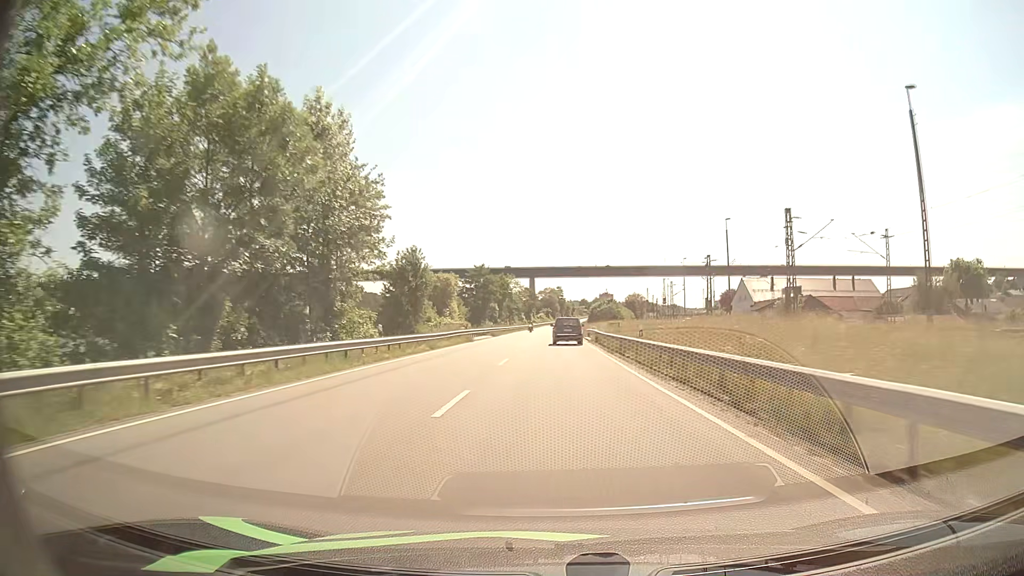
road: primary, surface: asphalt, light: Day
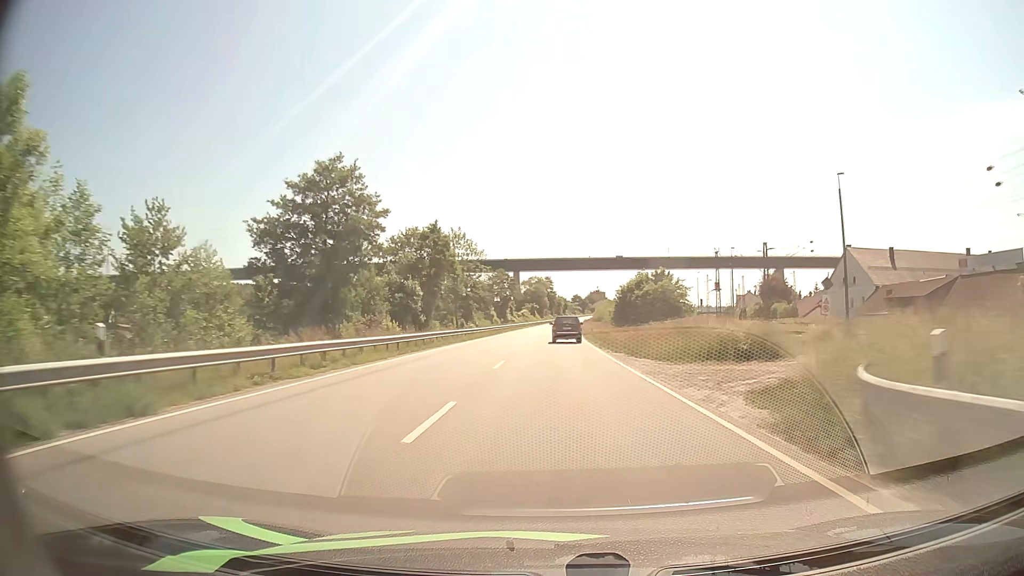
(+0.4, +62.6) m; +1°
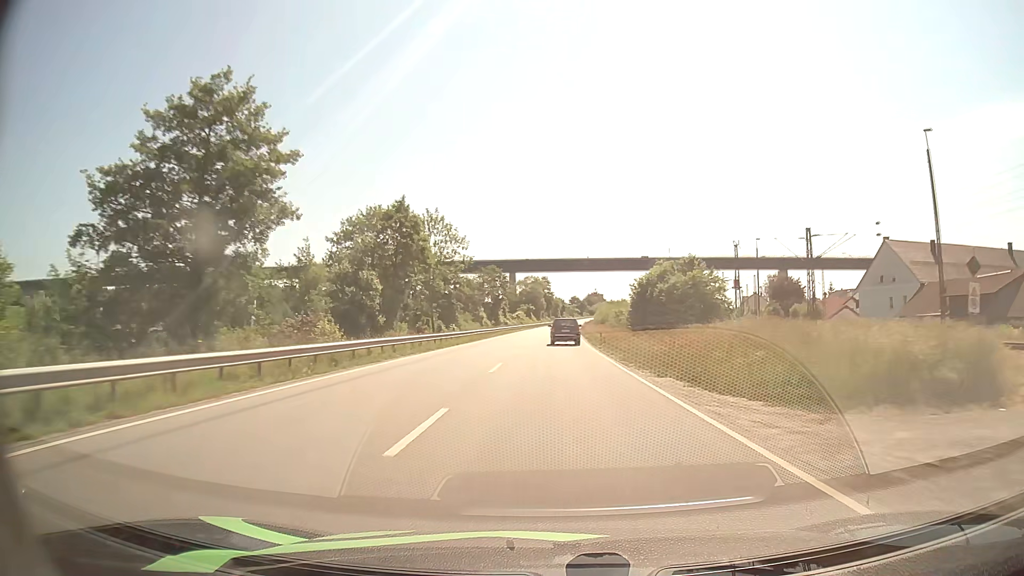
(0.0, +12.7) m; 0°
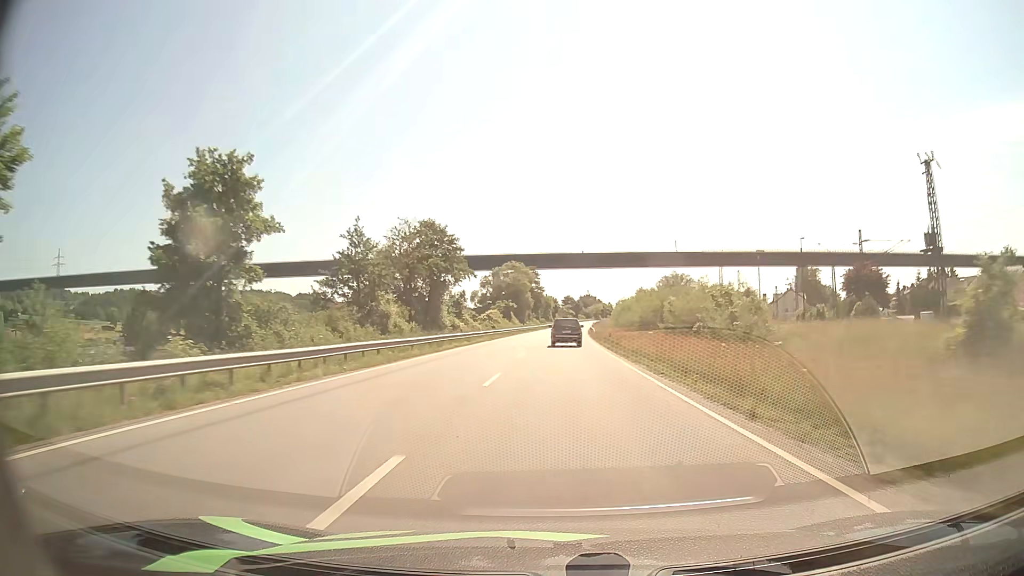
(+0.3, +52.3) m; +1°
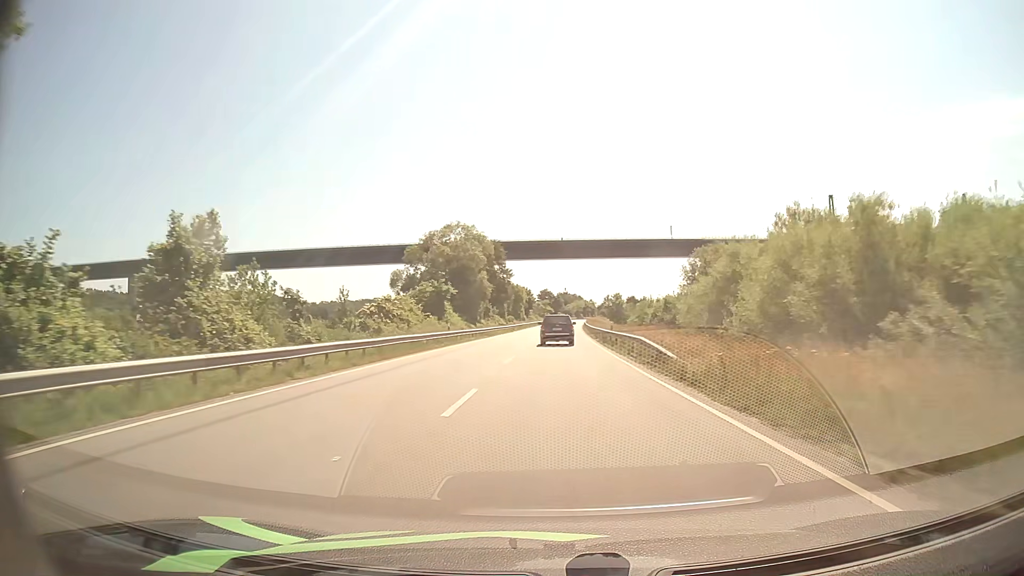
(+1.0, +53.4) m; +2°
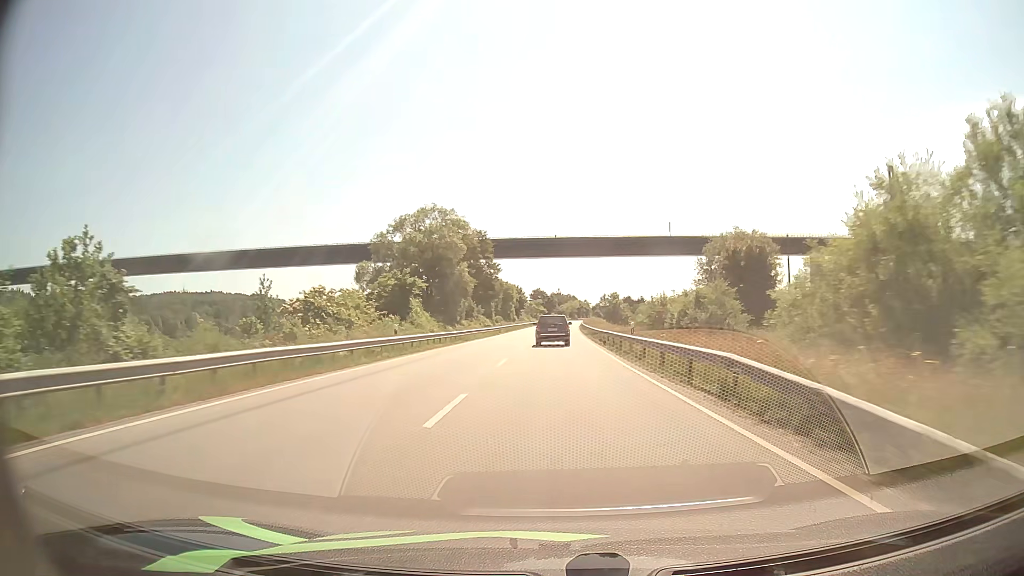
(0.0, +13.0) m; +1°
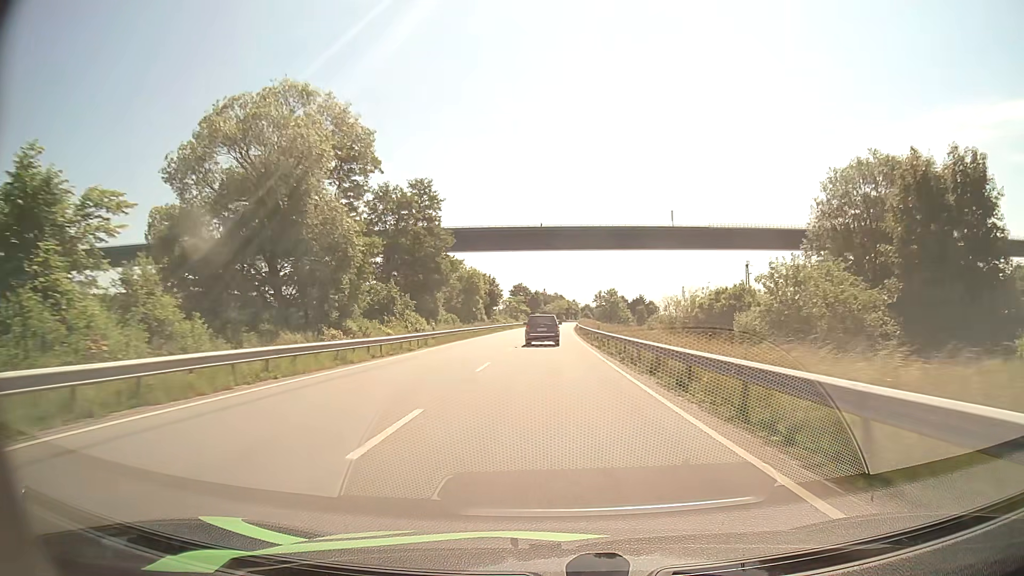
(+0.5, +38.2) m; +1°
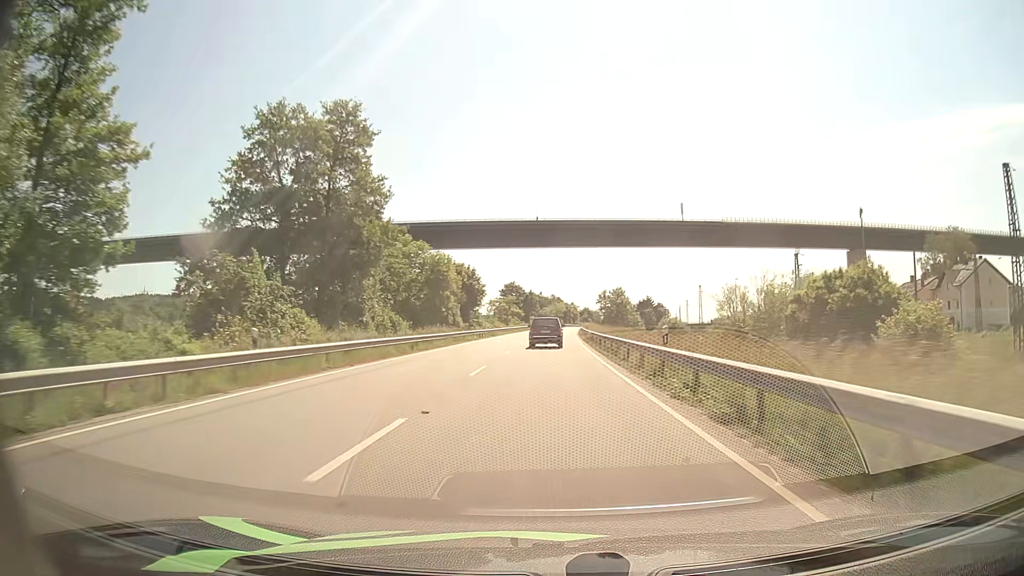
(+0.1, +25.1) m; 0°
(0, +10) (0, +20) (0, +30) (0, +40) (0, +50) (0, +60) (0, +70) (+1, +80) (+1, +90) (+2, +100) m
